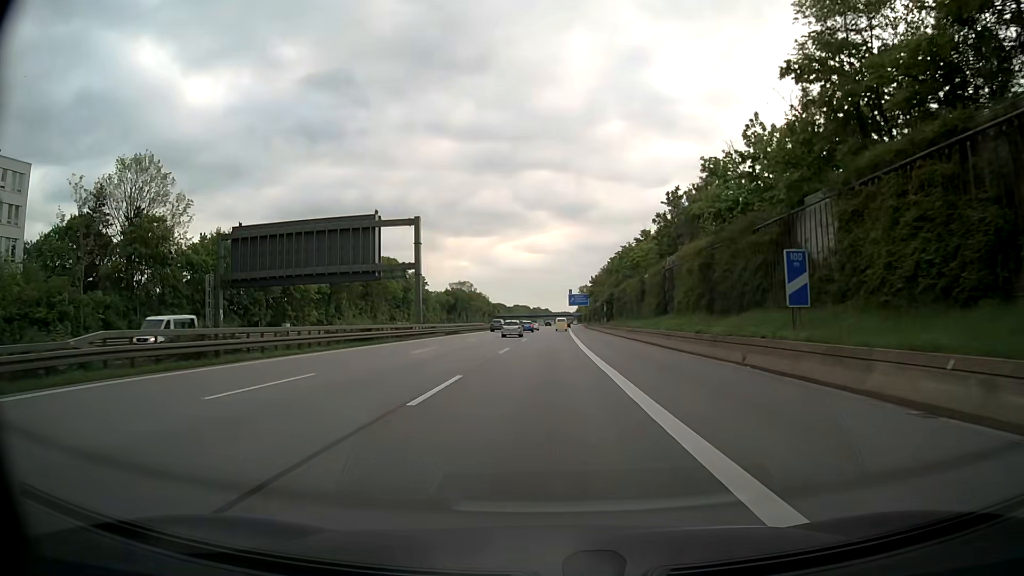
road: motorway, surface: asphalt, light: Day
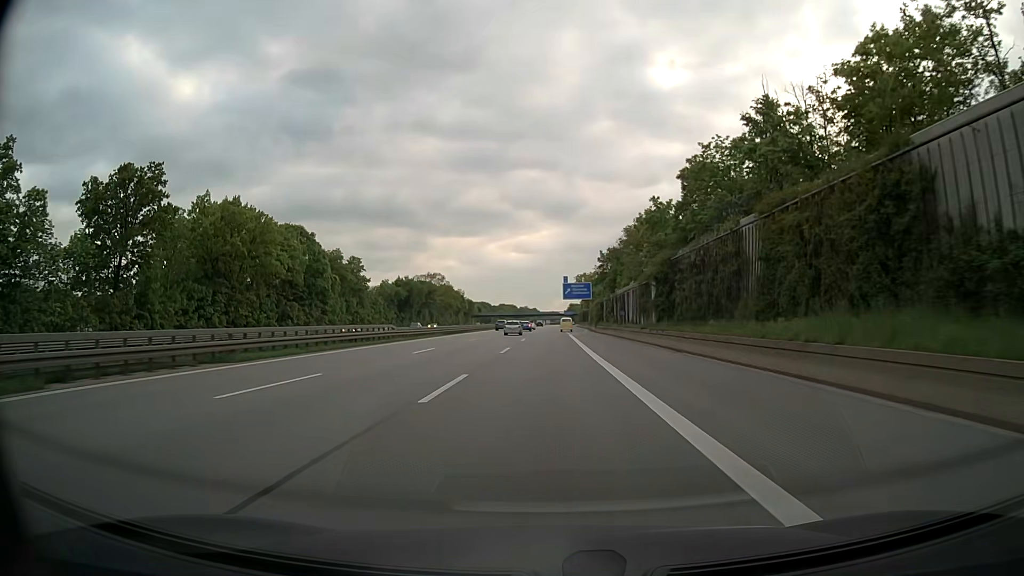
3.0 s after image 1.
(+0.4, +54.0) m; +1°
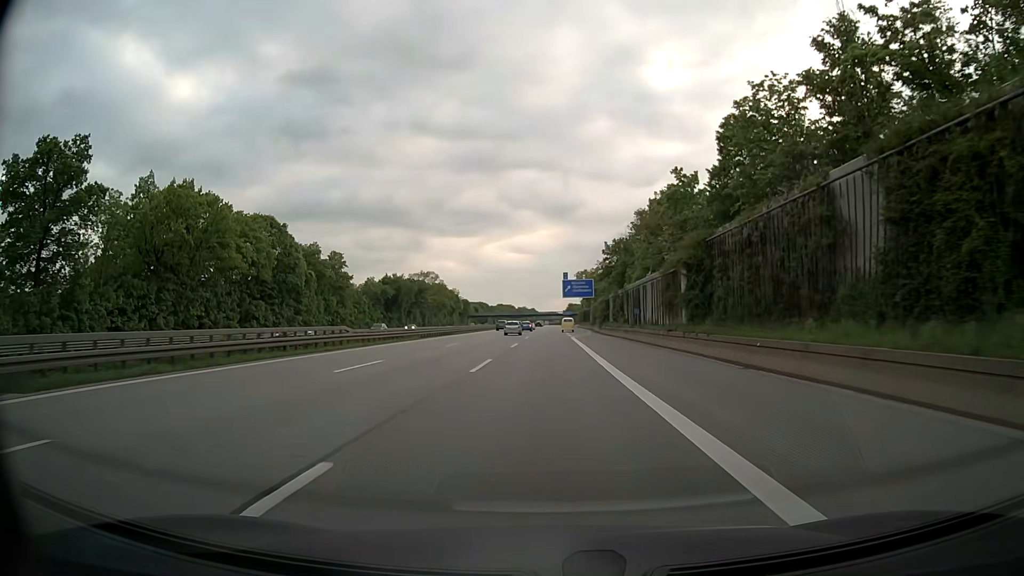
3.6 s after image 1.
(0.0, +10.8) m; 0°
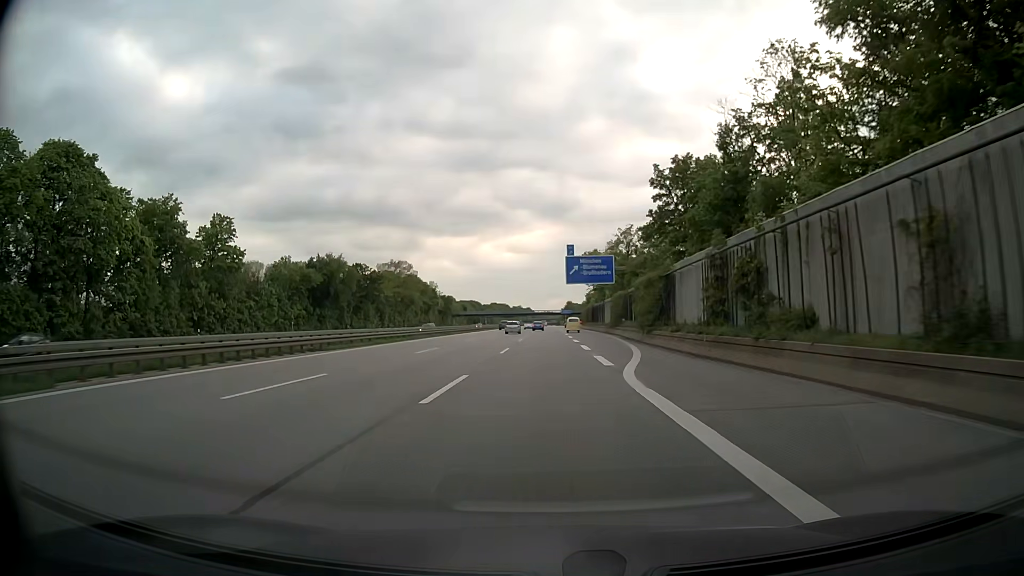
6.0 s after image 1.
(+0.3, +43.2) m; +1°
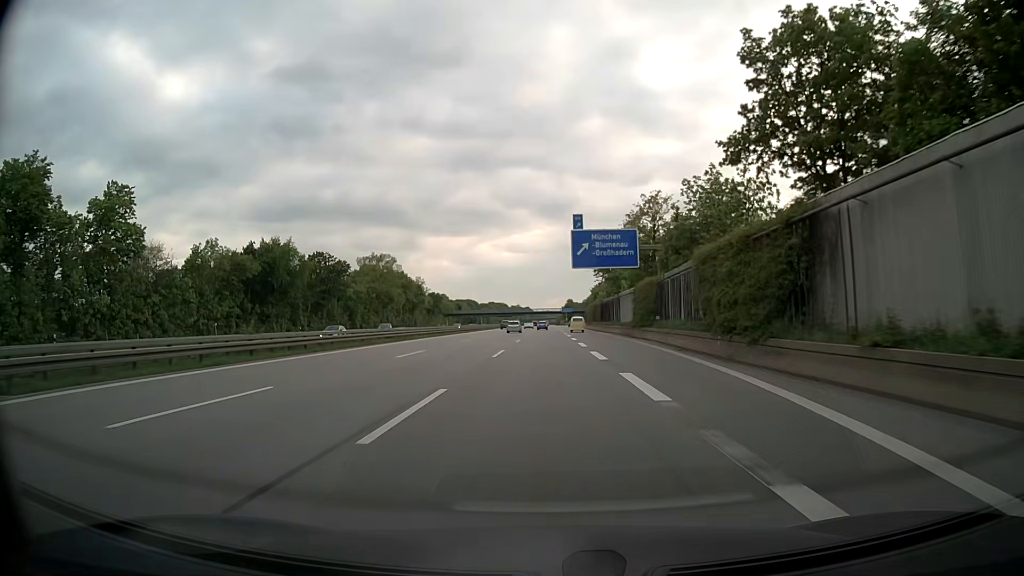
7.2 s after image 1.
(0.0, +21.6) m; 0°
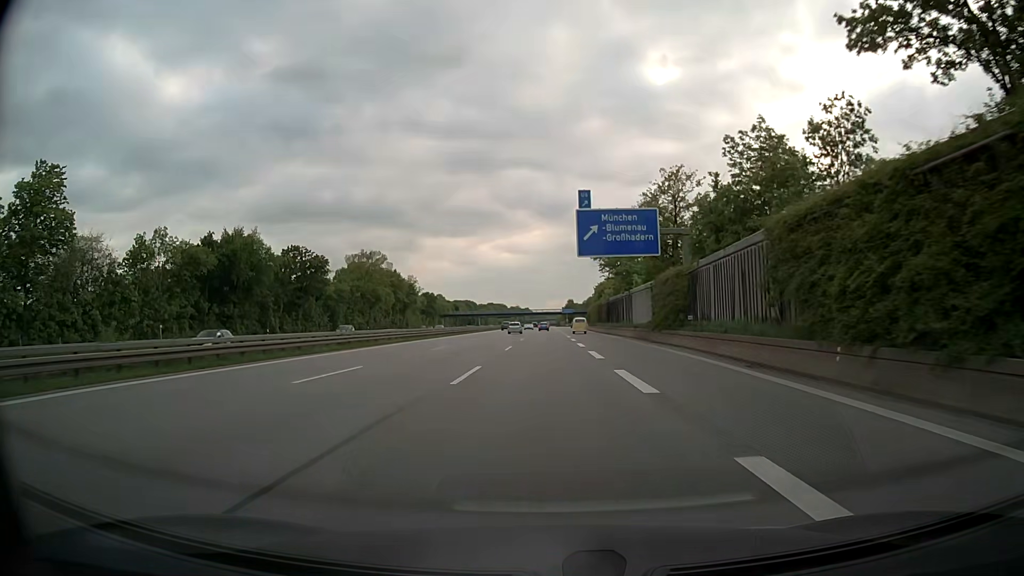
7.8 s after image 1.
(0.0, +10.8) m; 0°
(0, +10) (0, +20) (0, +30) (0, +40) (0, +50) (0, +60) (0, +70) (0, +80) (0, +90) (0, +100) m
